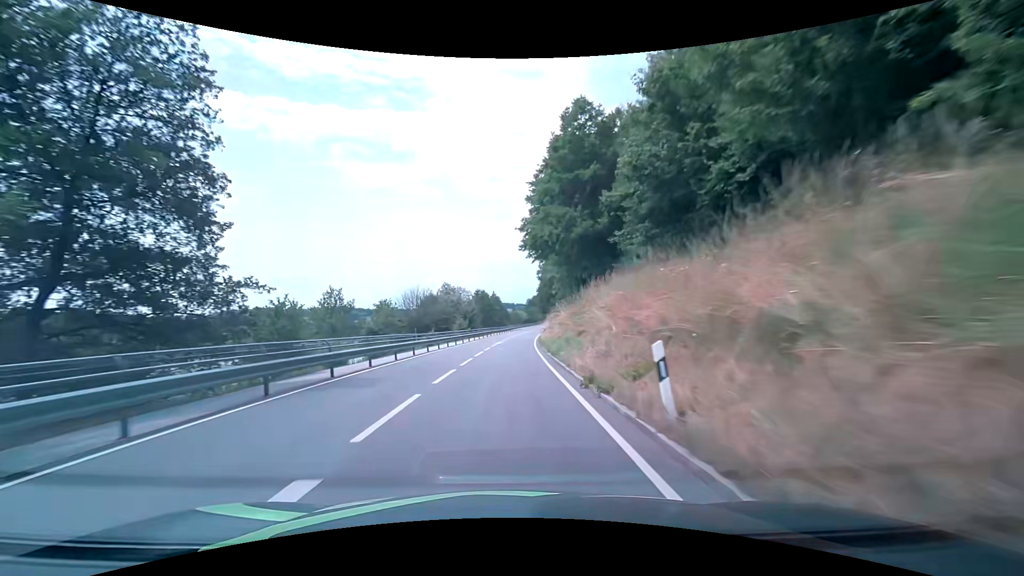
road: secondary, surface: asphalt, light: Day
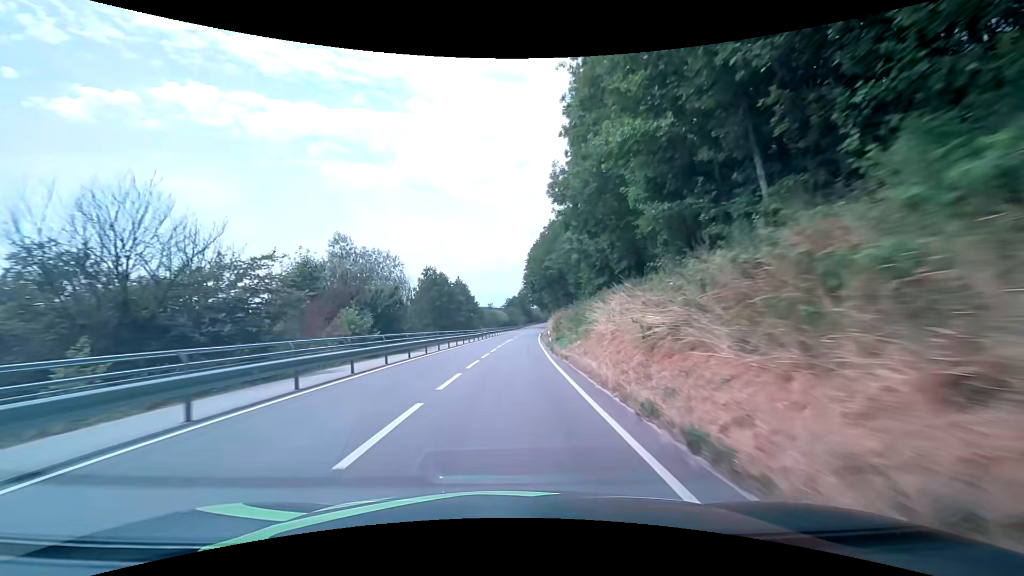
(+0.7, +42.8) m; +2°
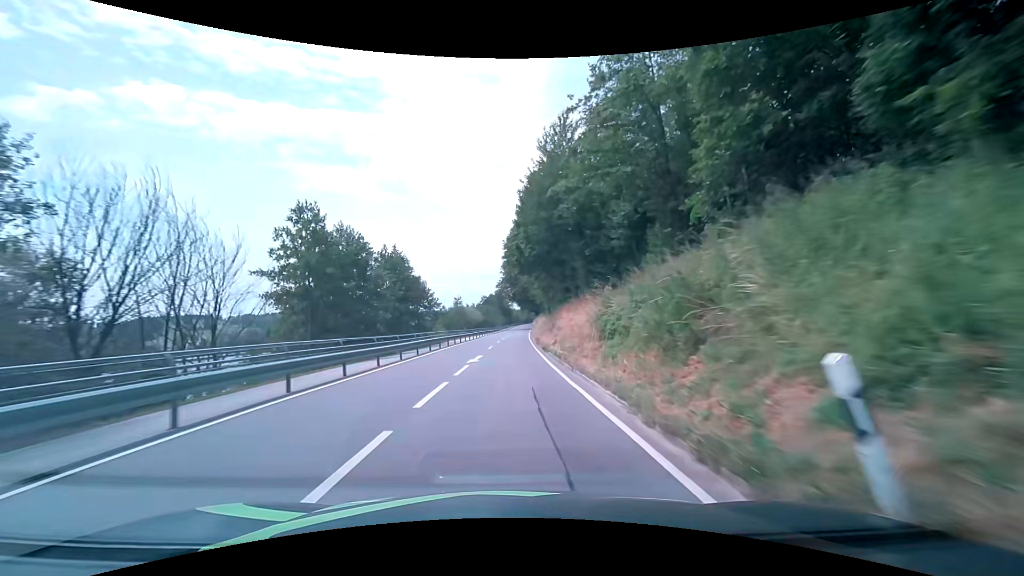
(+0.8, +32.3) m; +2°
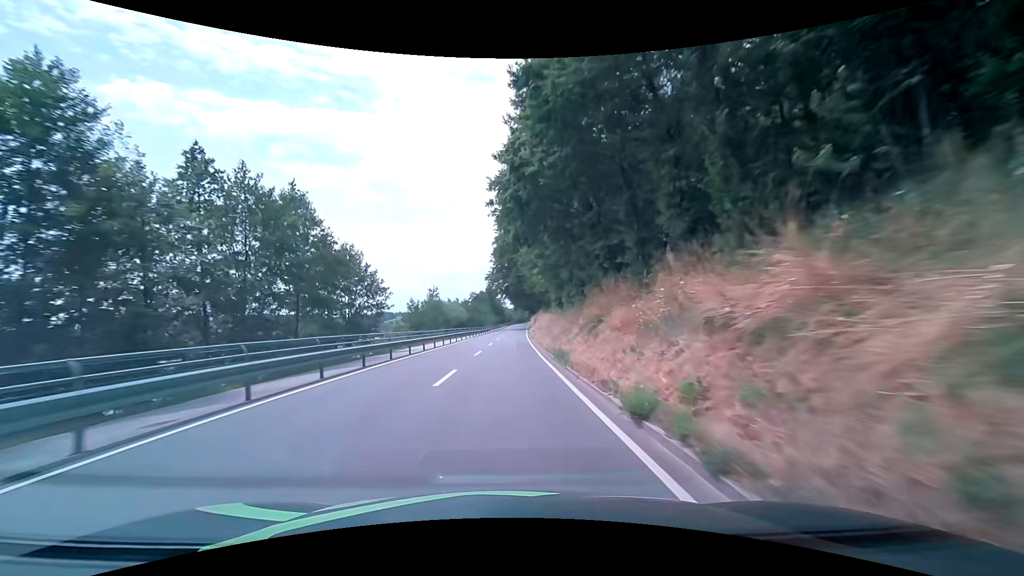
(+0.4, +21.5) m; +1°
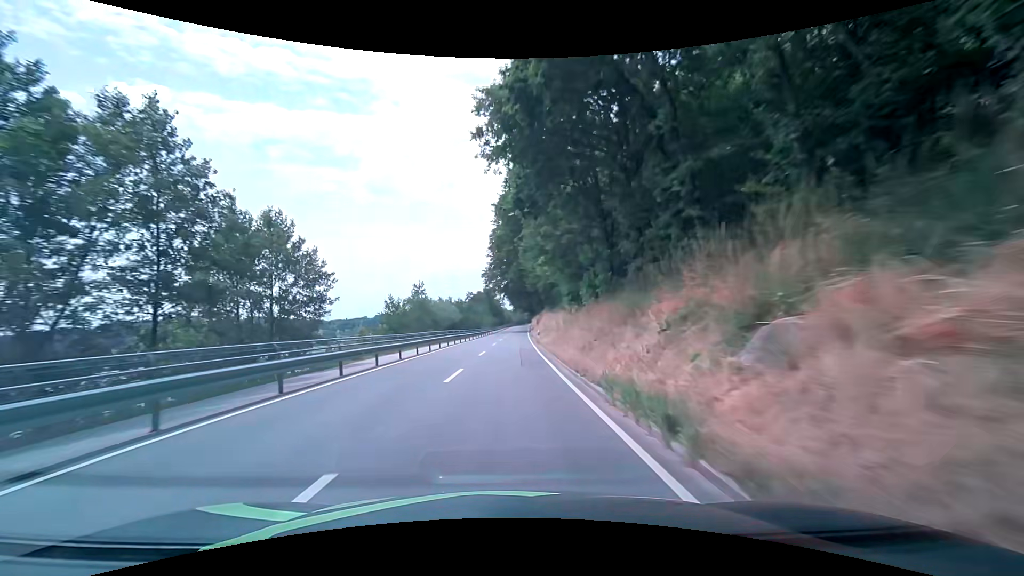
(0.0, +10.8) m; 0°
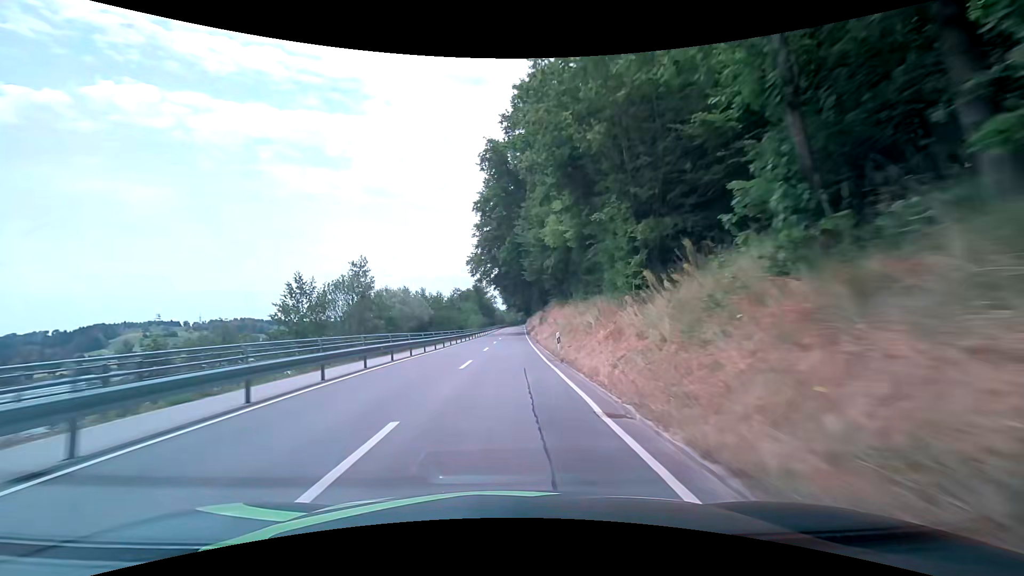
(+0.1, +21.5) m; +1°
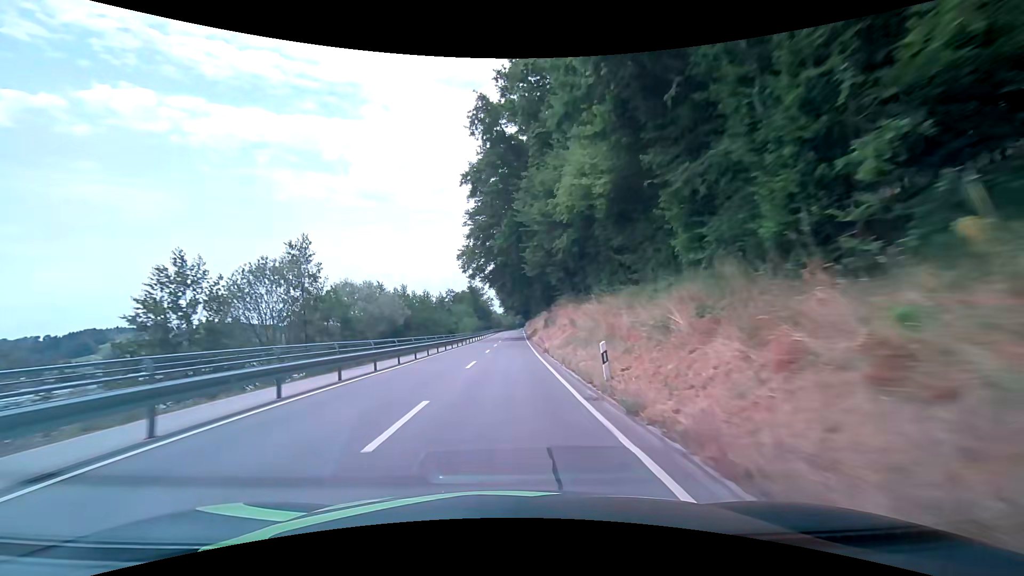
(+0.1, +10.7) m; +1°
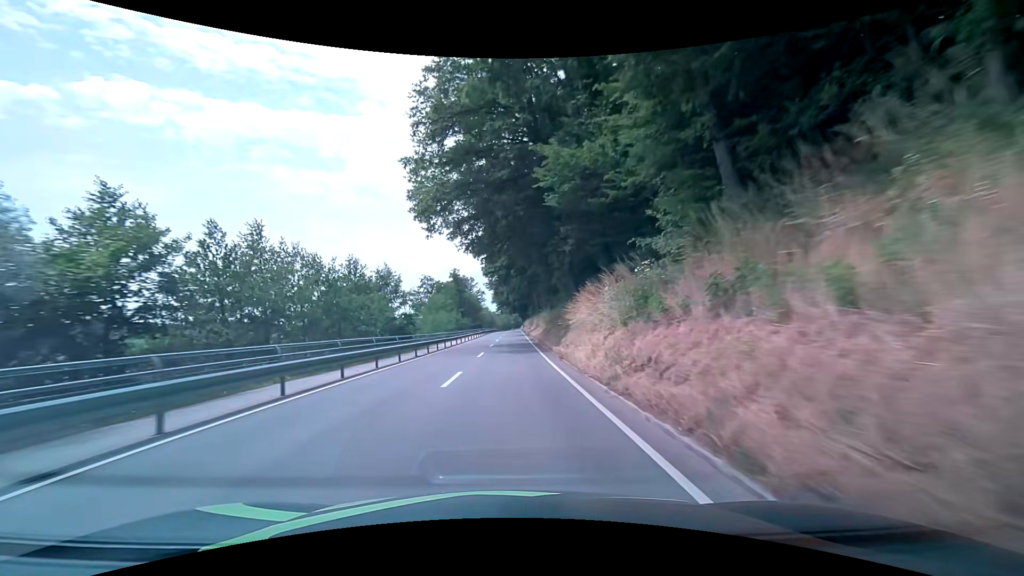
(0.0, +32.0) m; 0°
(0, +10) (0, +20) (0, +30) (0, +40) (0, +50) (+1, +60) (+1, +70) (+1, +80) (+1, +90) (+1, +100) m
